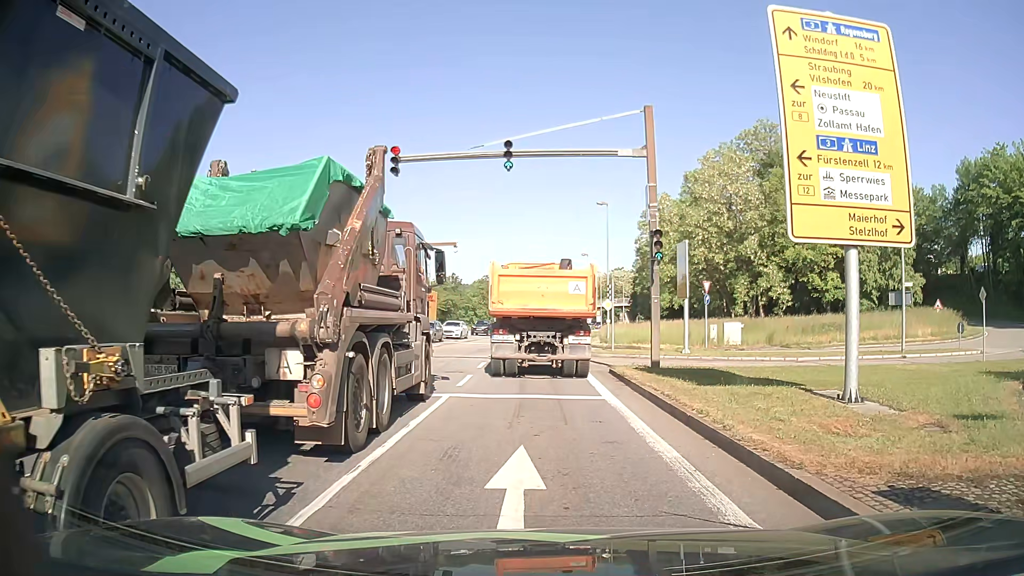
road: primary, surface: asphalt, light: Day
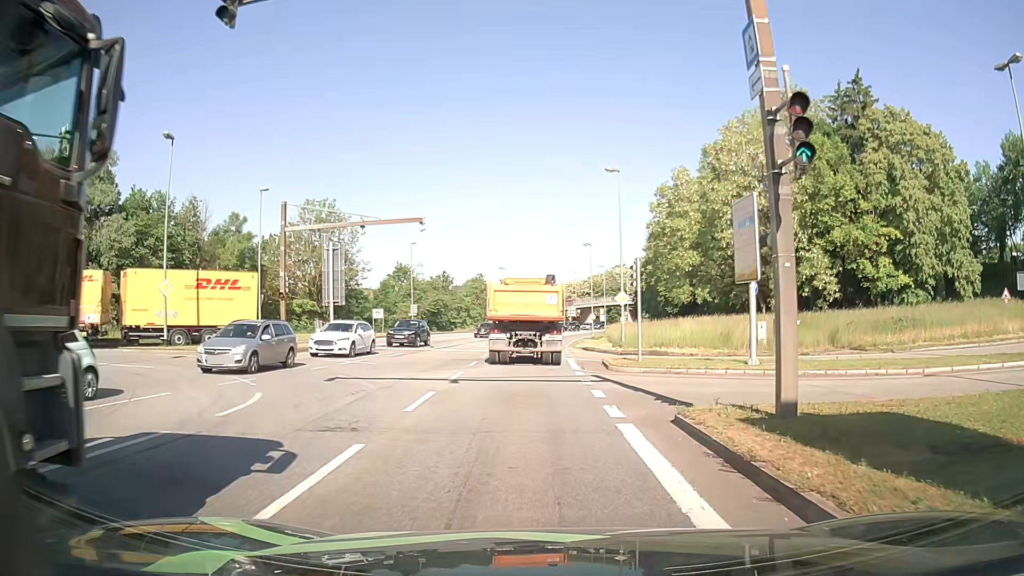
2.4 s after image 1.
(+0.1, +10.7) m; +1°
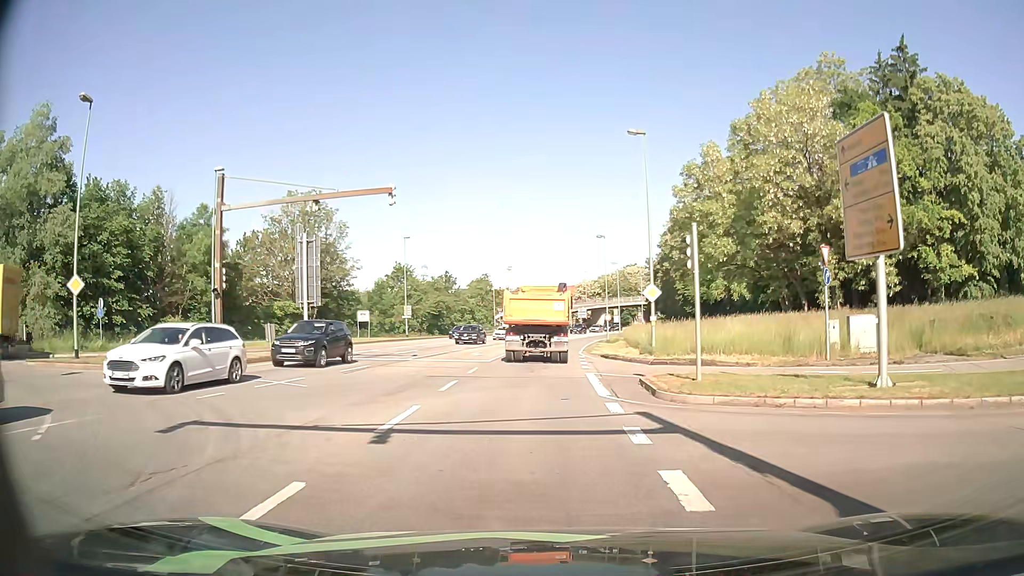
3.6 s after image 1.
(-0.1, +8.0) m; -1°
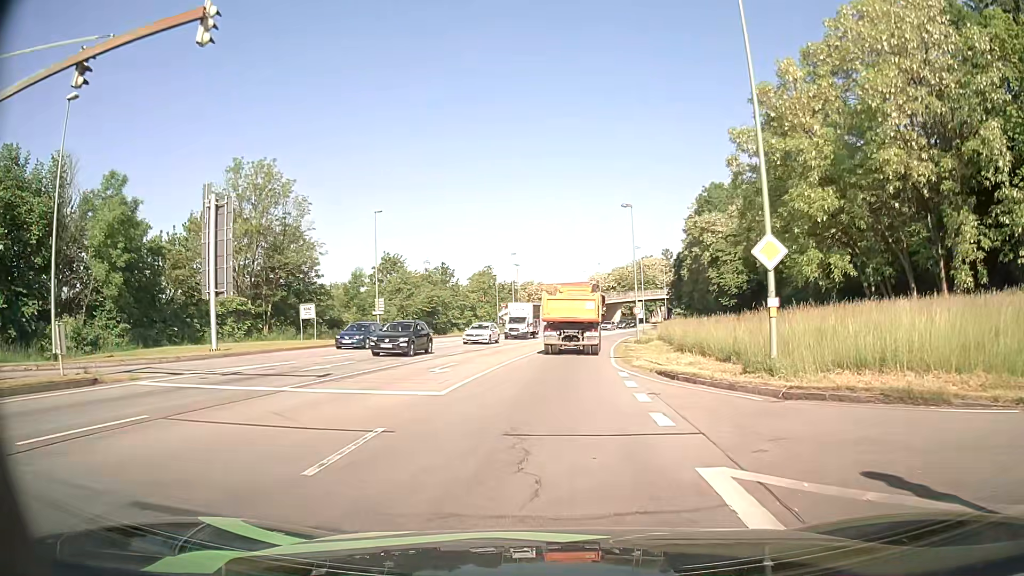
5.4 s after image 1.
(-0.1, +15.1) m; 0°
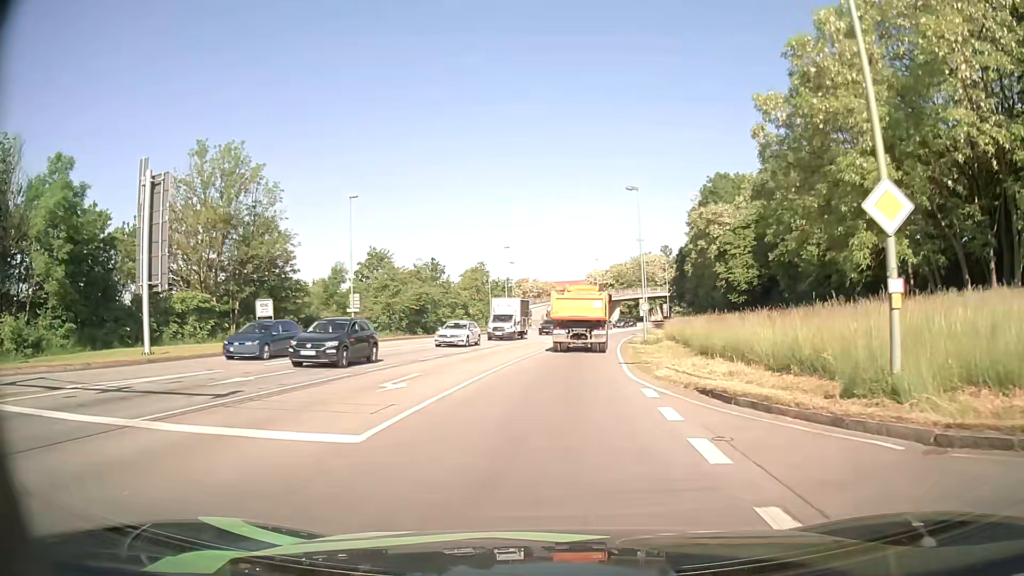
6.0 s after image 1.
(0.0, +5.8) m; 0°
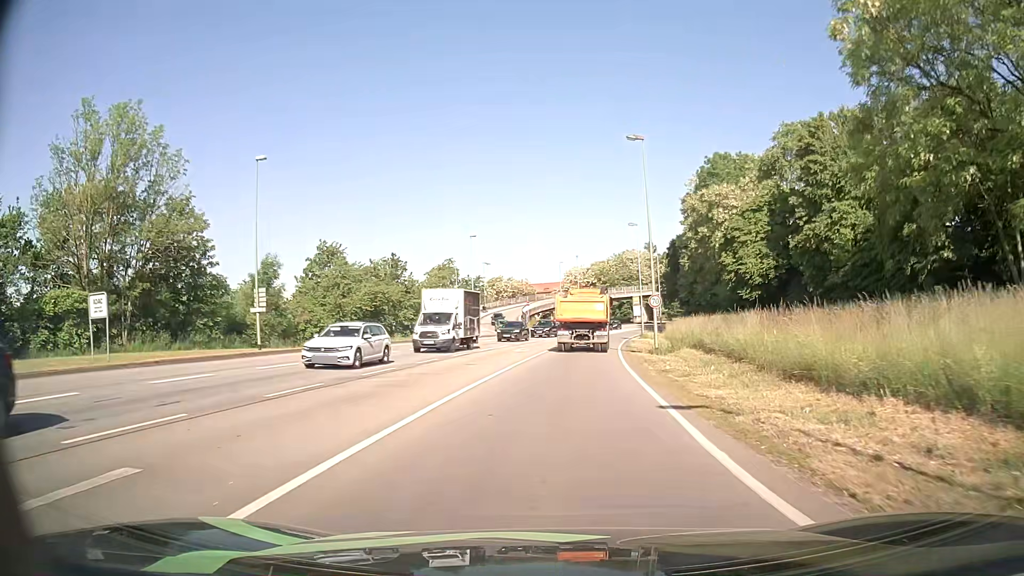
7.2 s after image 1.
(+0.2, +12.8) m; +2°
